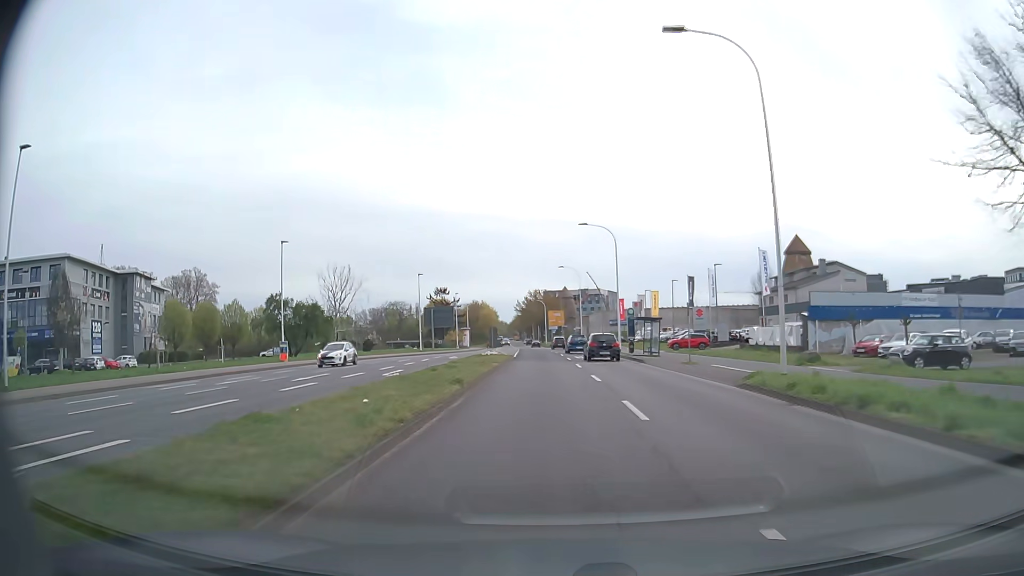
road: secondary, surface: asphalt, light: Day
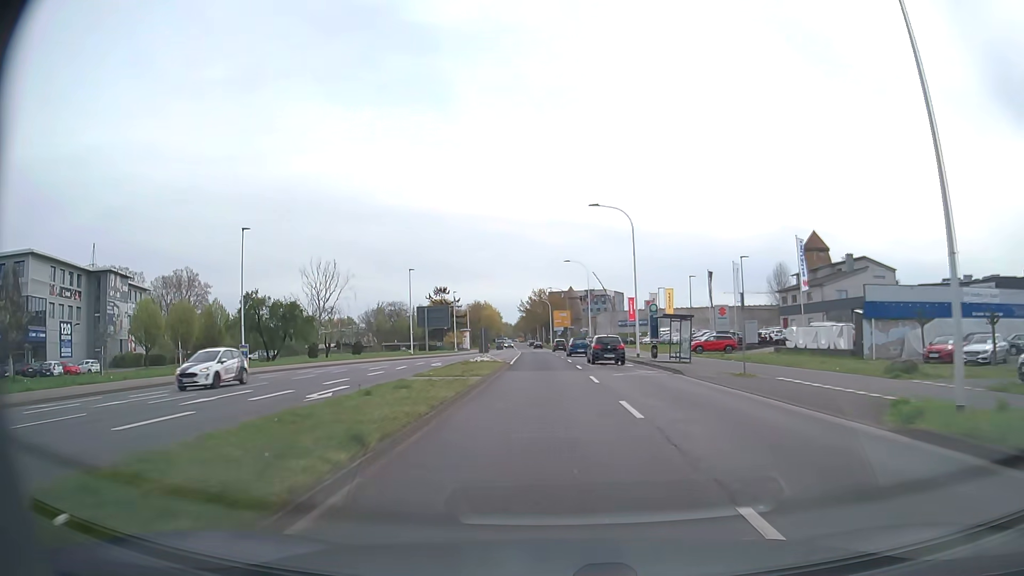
(0.0, +8.4) m; 0°
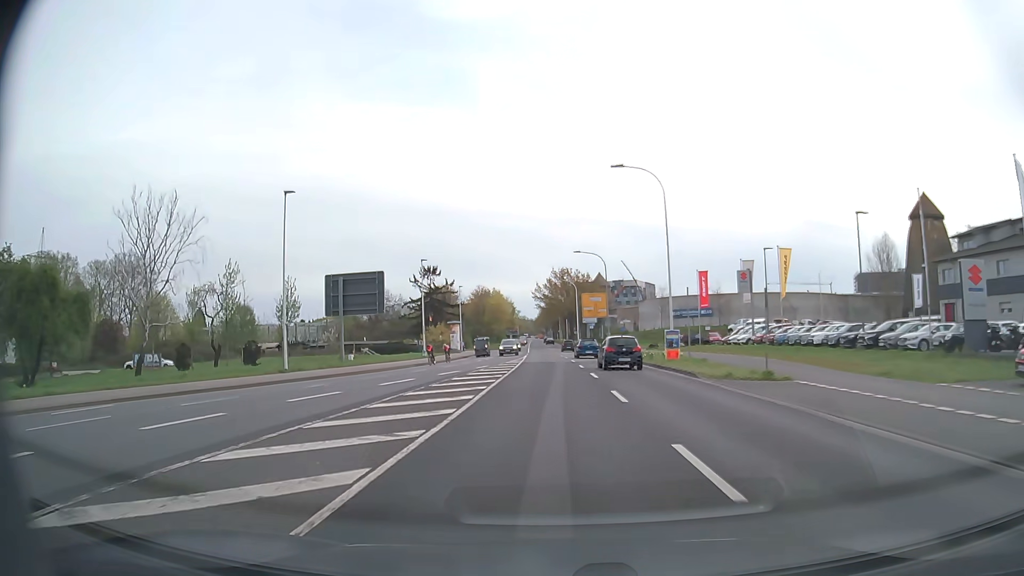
(-0.7, +42.0) m; -2°
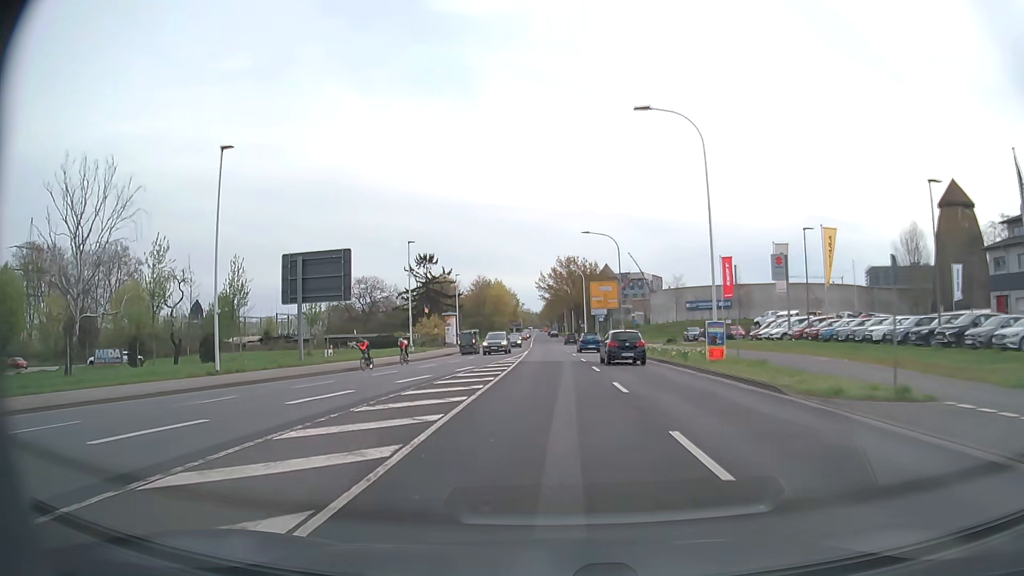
(-0.1, +8.4) m; -1°
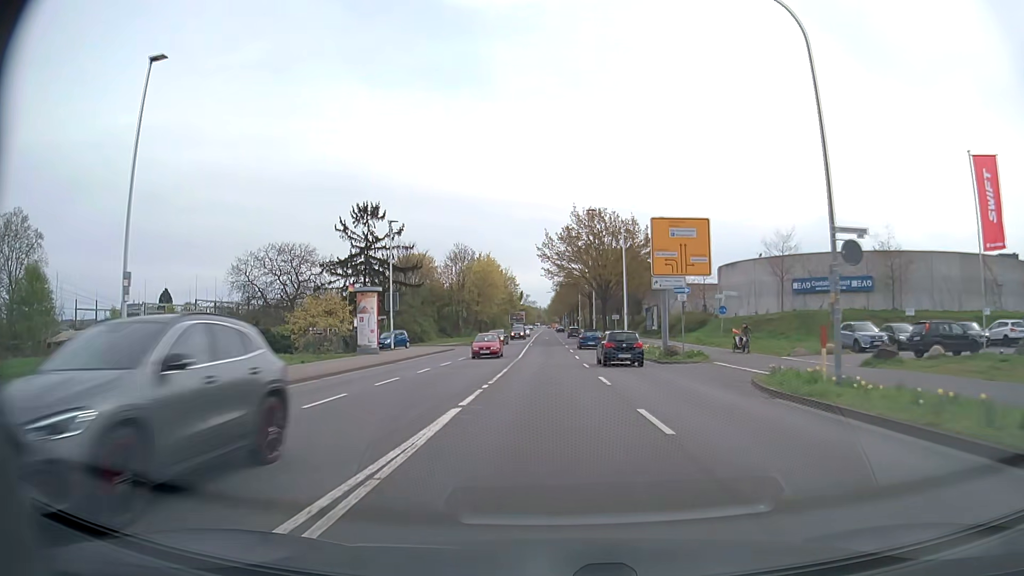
(-0.5, +42.1) m; -1°
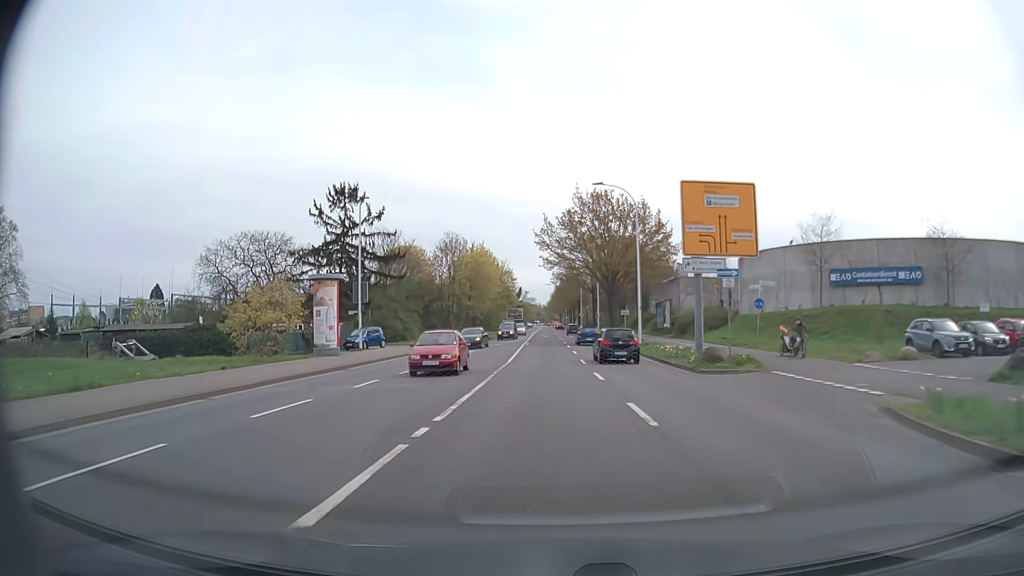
(0.0, +8.3) m; 0°
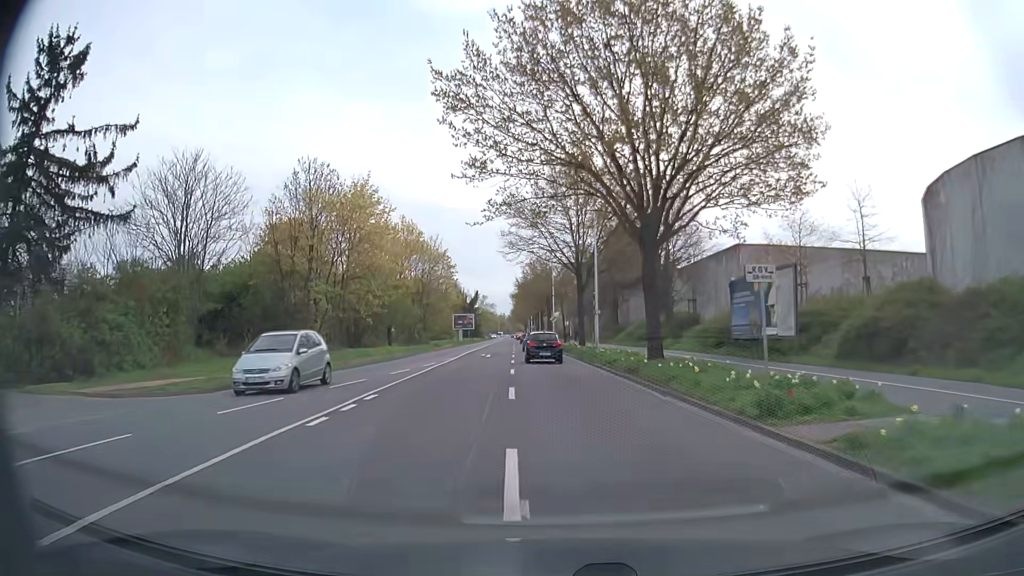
(+1.0, +40.8) m; +3°
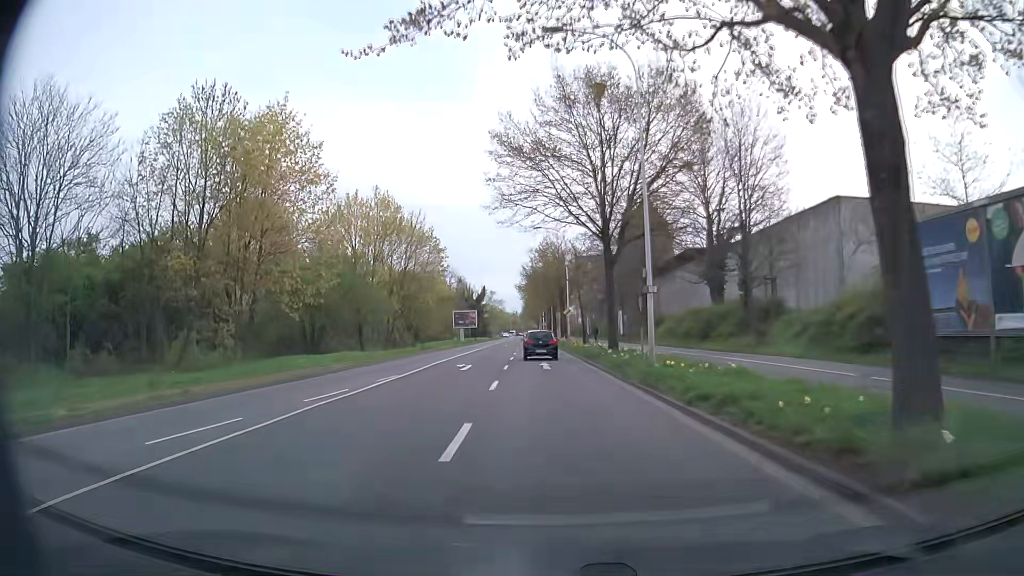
(-0.1, +15.8) m; -2°
(0, +10) (0, +20) (0, +30) (-1, +40) (-1, +50) (-2, +60) (-2, +70) (-2, +80) (-3, +90) (-3, +100) m
